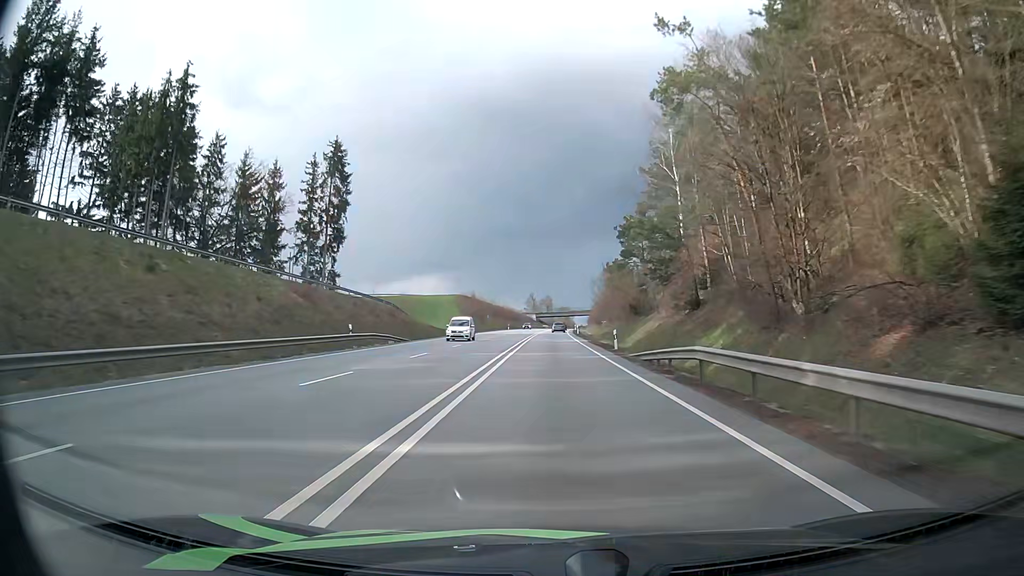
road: primary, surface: asphalt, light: Day
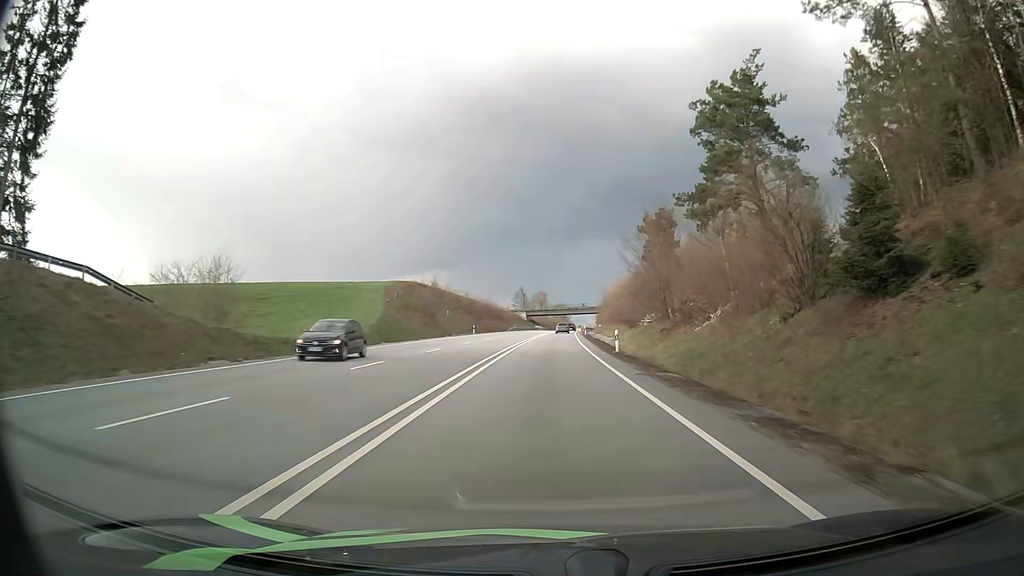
(+0.3, +54.7) m; +1°
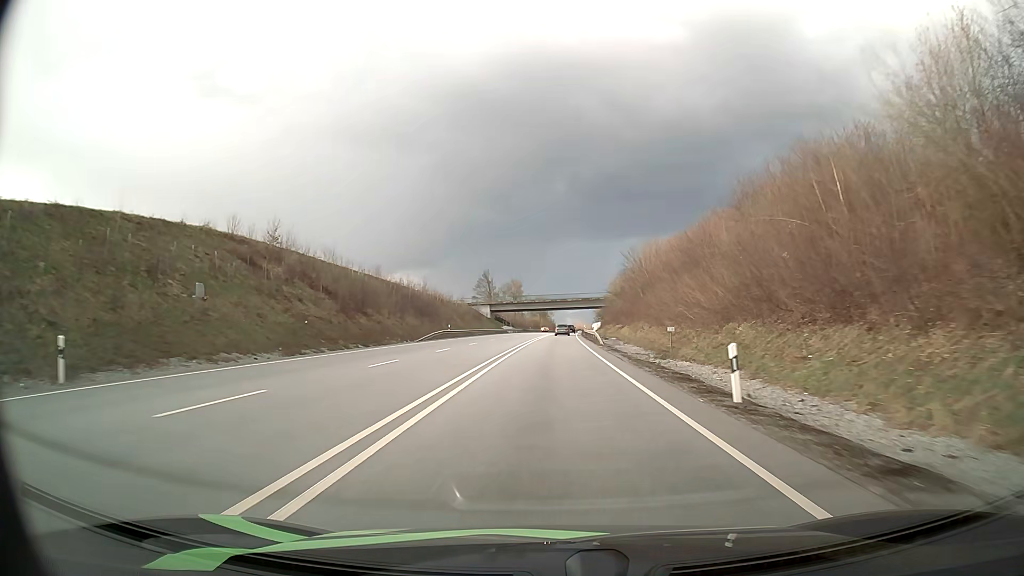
(+0.6, +70.1) m; +2°
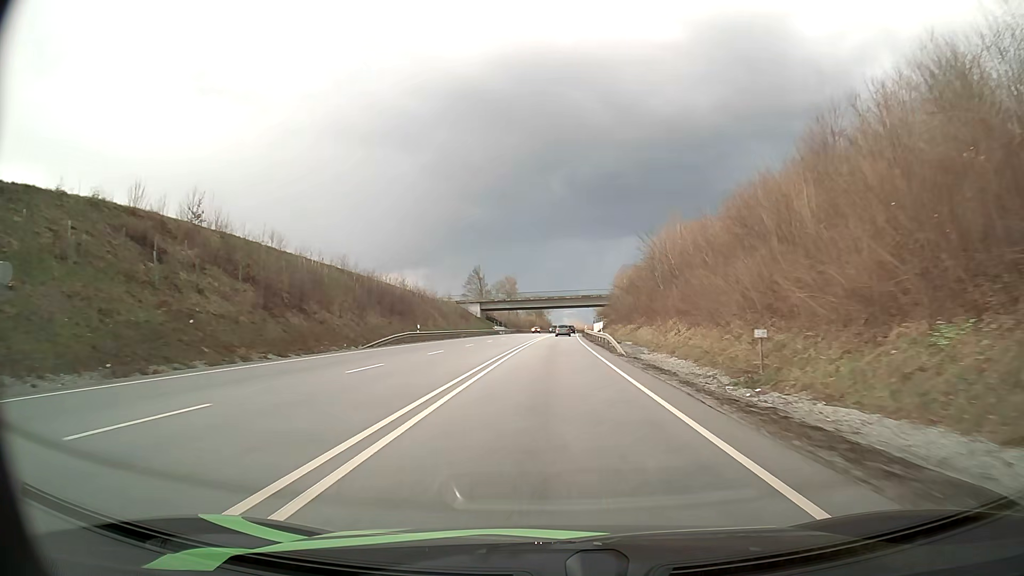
(0.0, +14.3) m; 0°
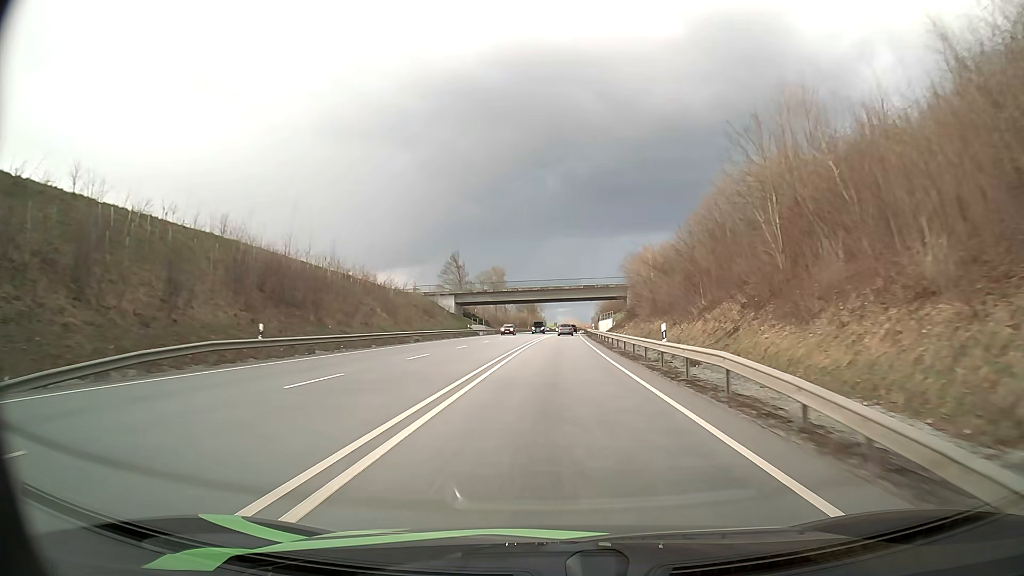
(+0.1, +28.8) m; +1°
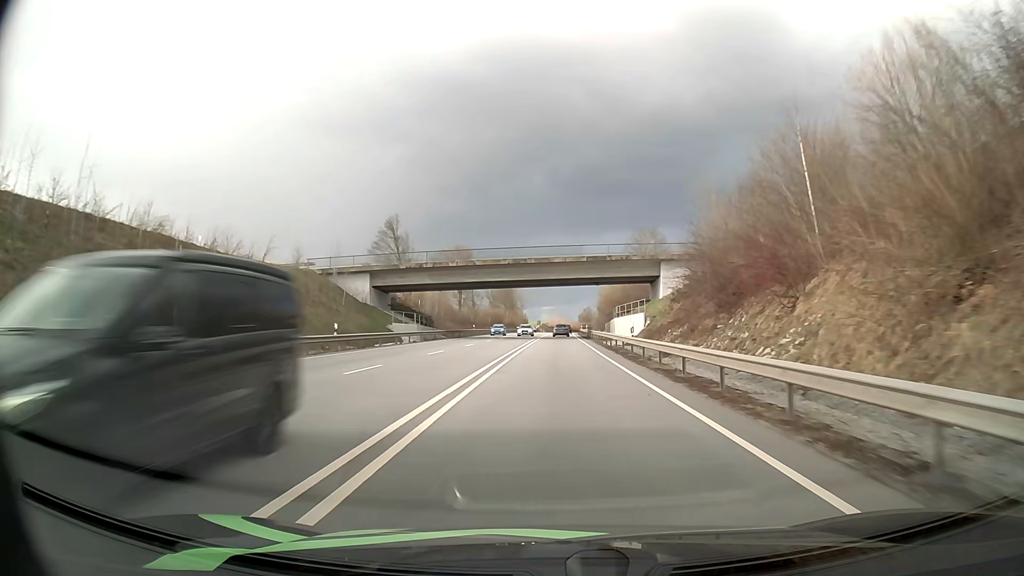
(+0.4, +43.8) m; +1°
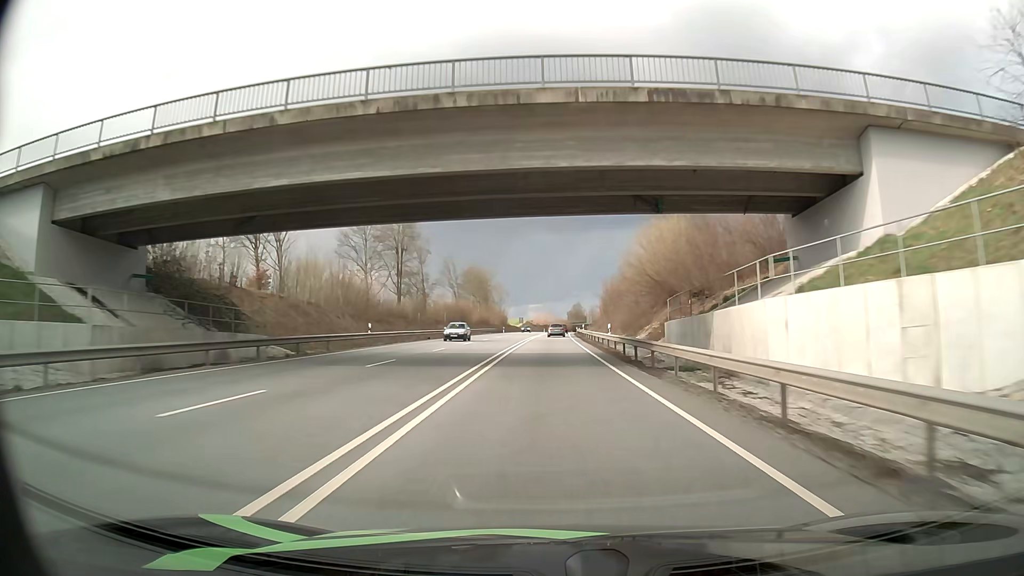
(+0.5, +44.5) m; +1°
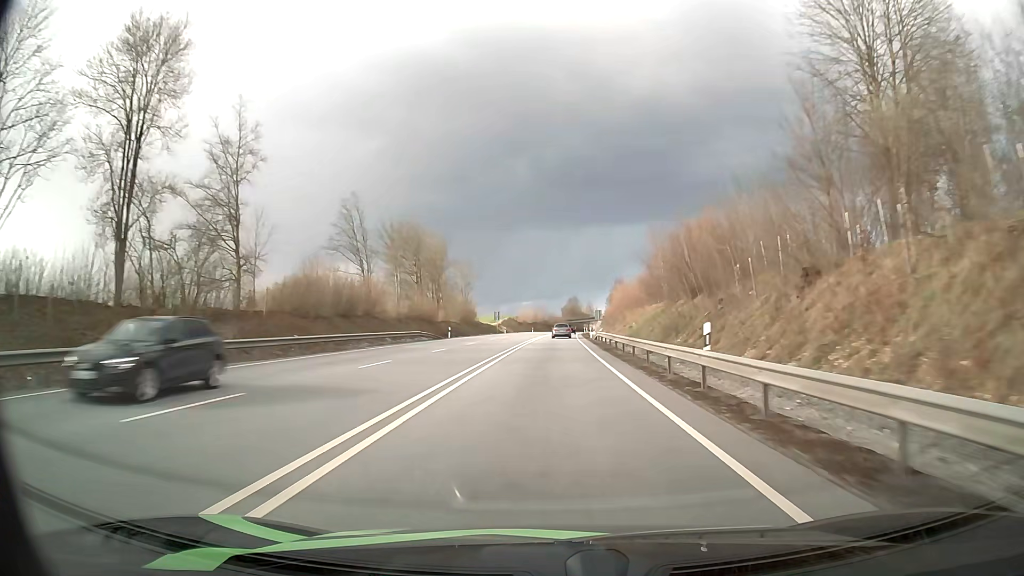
(+0.3, +60.4) m; +1°
(0, +10) (0, +20) (0, +30) (0, +40) (0, +50) (+1, +60) (+1, +70) (+1, +80) (+2, +90) (+3, +100) m
